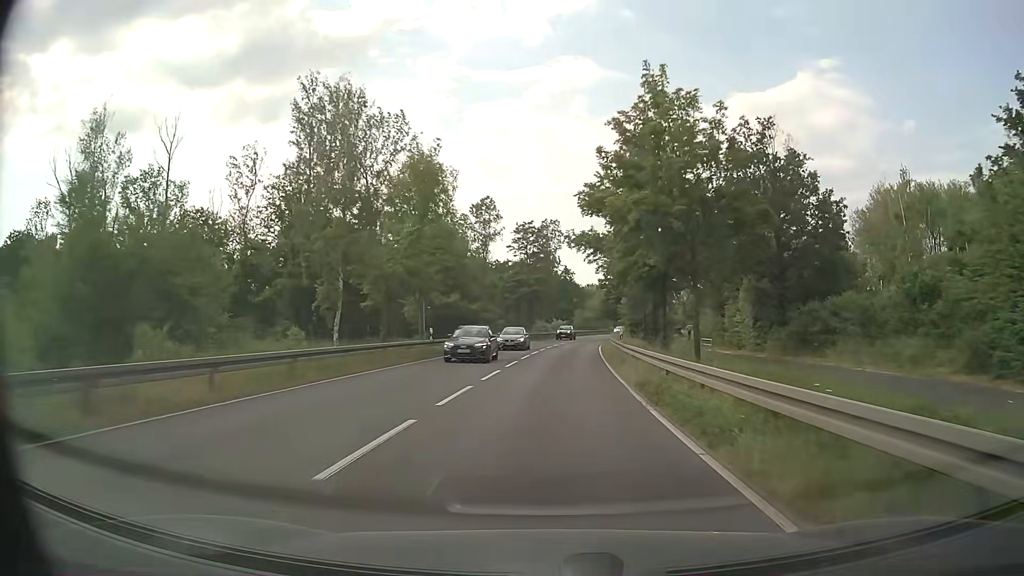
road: primary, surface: asphalt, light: Day
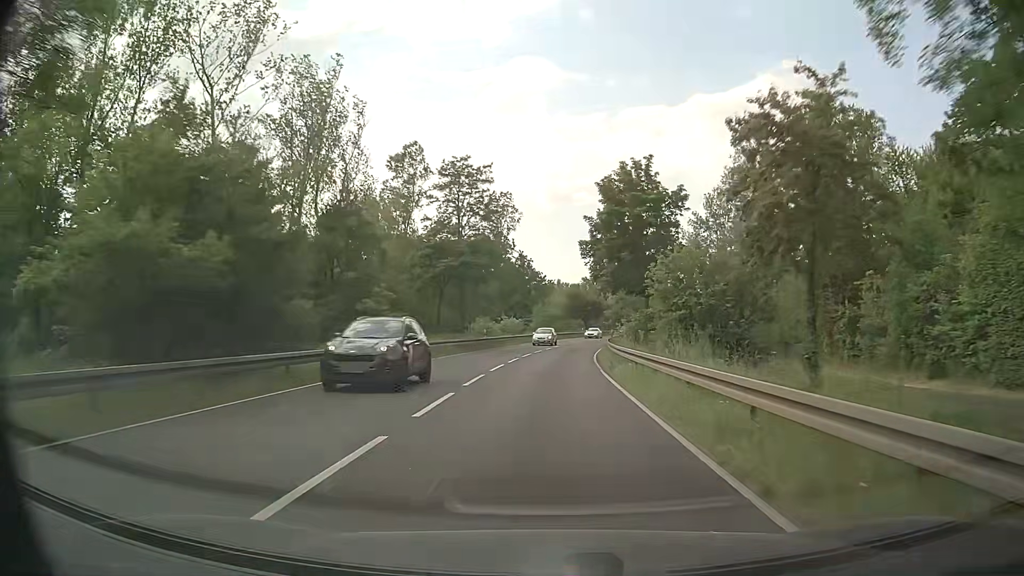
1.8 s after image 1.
(+1.0, +31.7) m; +4°
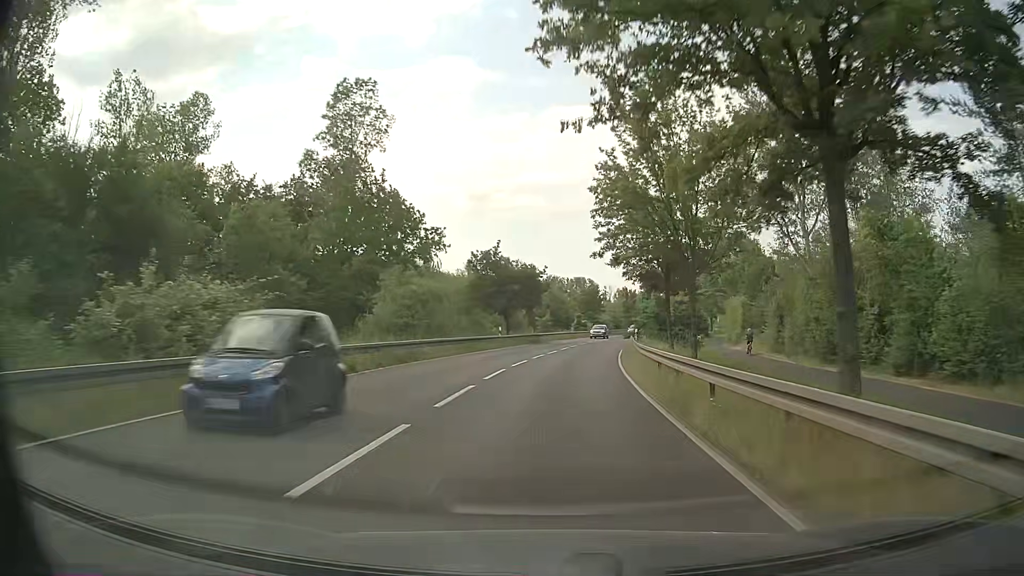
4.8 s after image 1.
(+2.7, +53.3) m; +6°
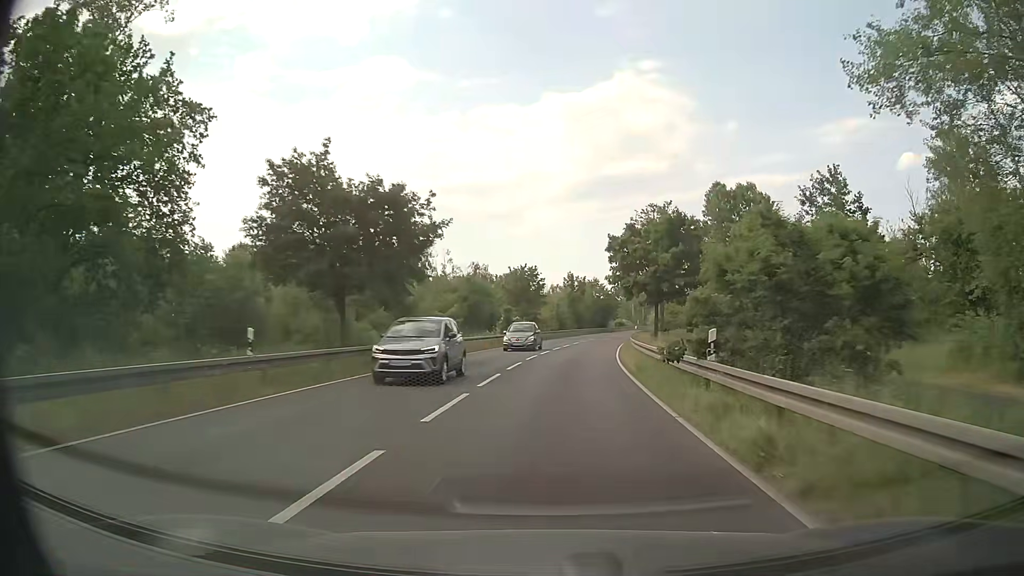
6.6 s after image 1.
(+1.9, +31.7) m; +6°
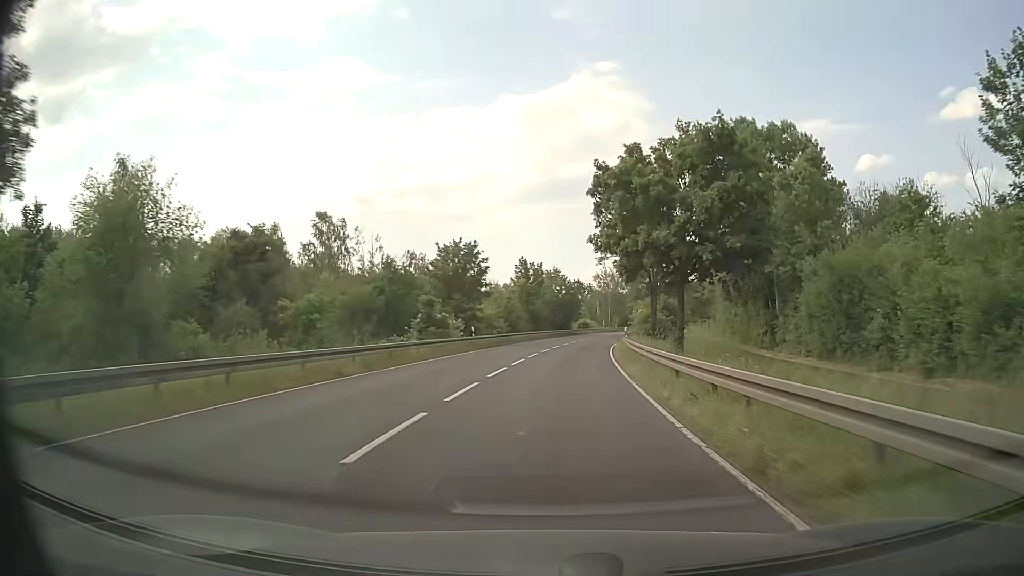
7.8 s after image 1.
(+0.7, +21.1) m; +4°
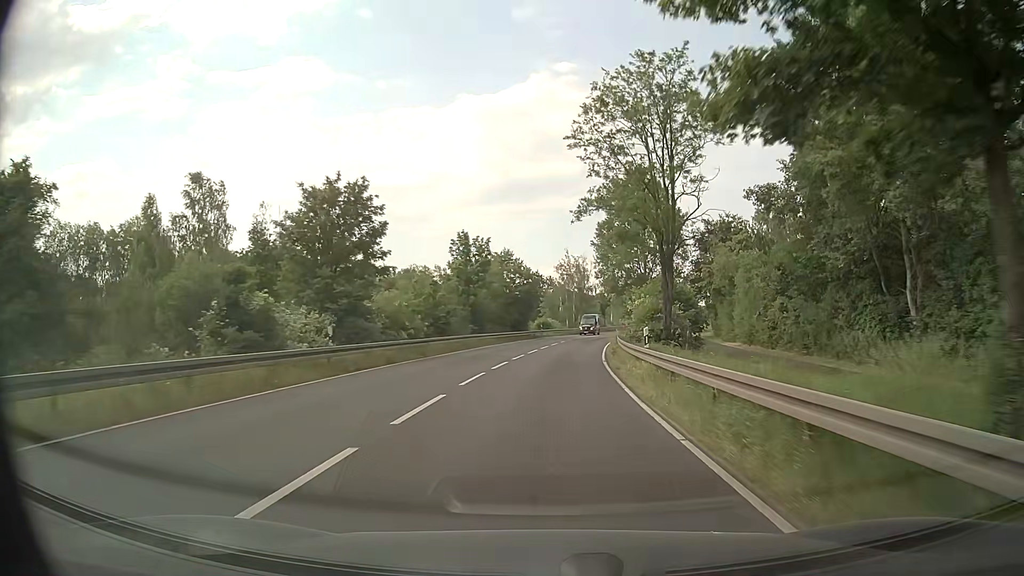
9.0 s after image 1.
(+0.6, +21.0) m; +3°
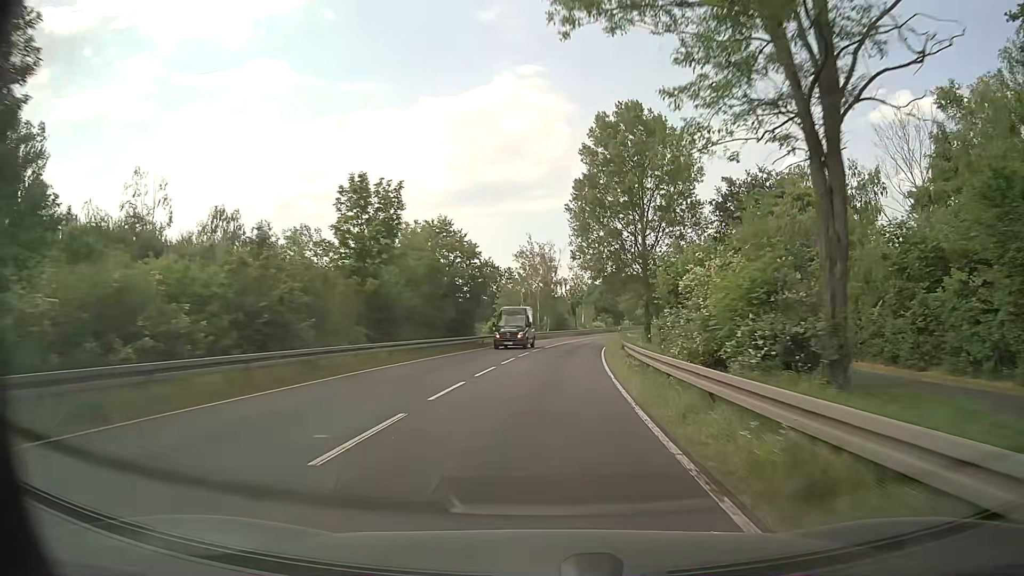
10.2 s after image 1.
(+0.5, +20.9) m; +3°
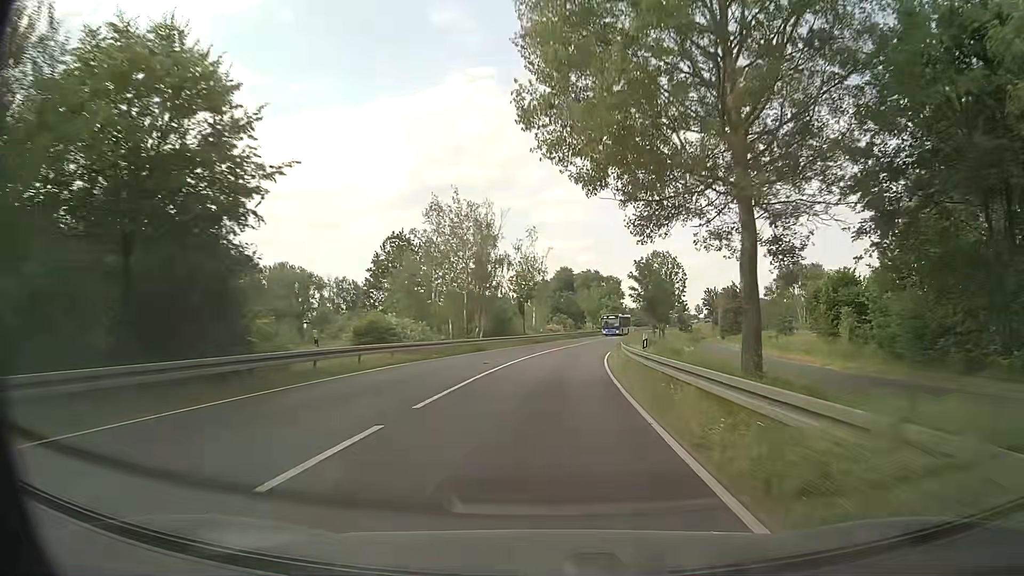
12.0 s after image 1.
(+1.2, +31.2) m; +4°
(0, +10) (+1, +20) (+1, +30) (+2, +40) (+4, +50) (+5, +60) (+7, +70) (+9, +79) (+11, +89) (+14, +99) m
